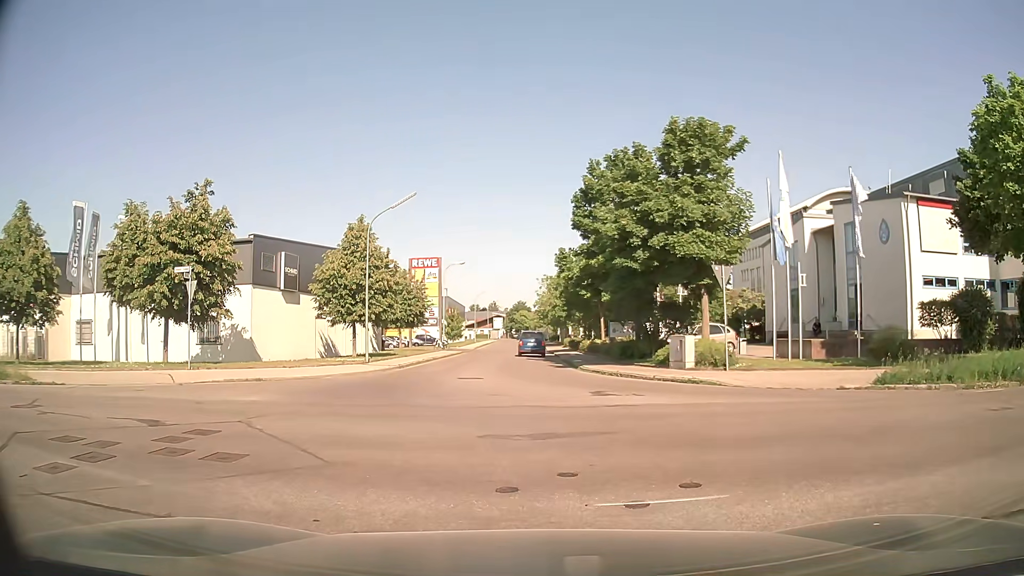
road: unclassified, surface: asphalt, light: Day
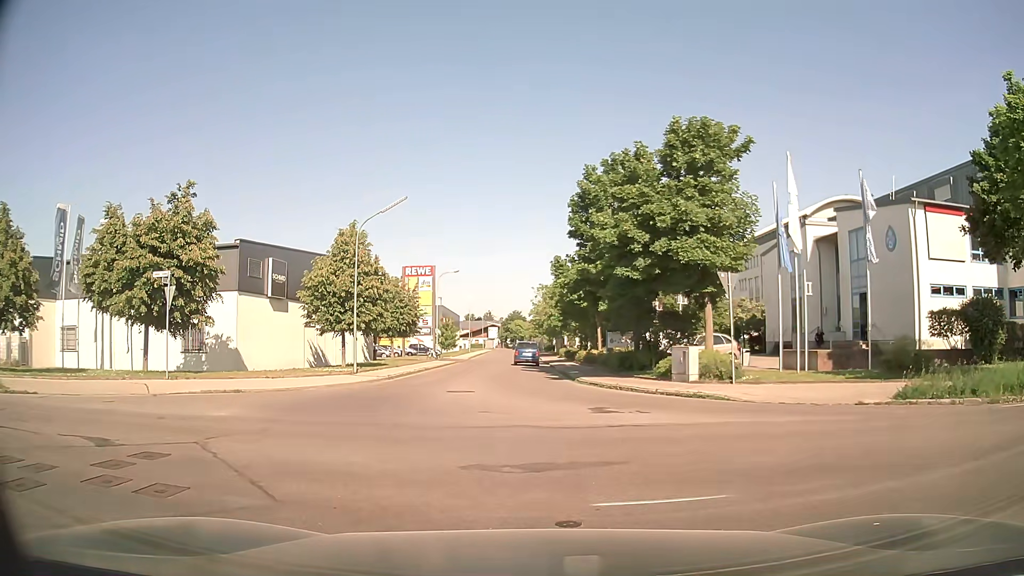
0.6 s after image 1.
(0.0, +1.4) m; 0°
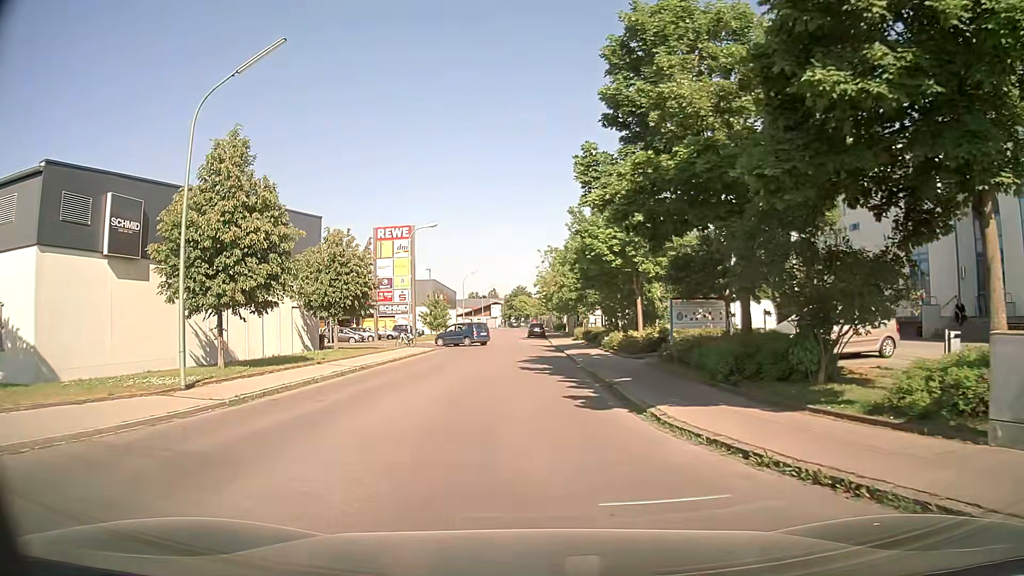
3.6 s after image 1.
(0.0, +16.1) m; 0°
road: residential
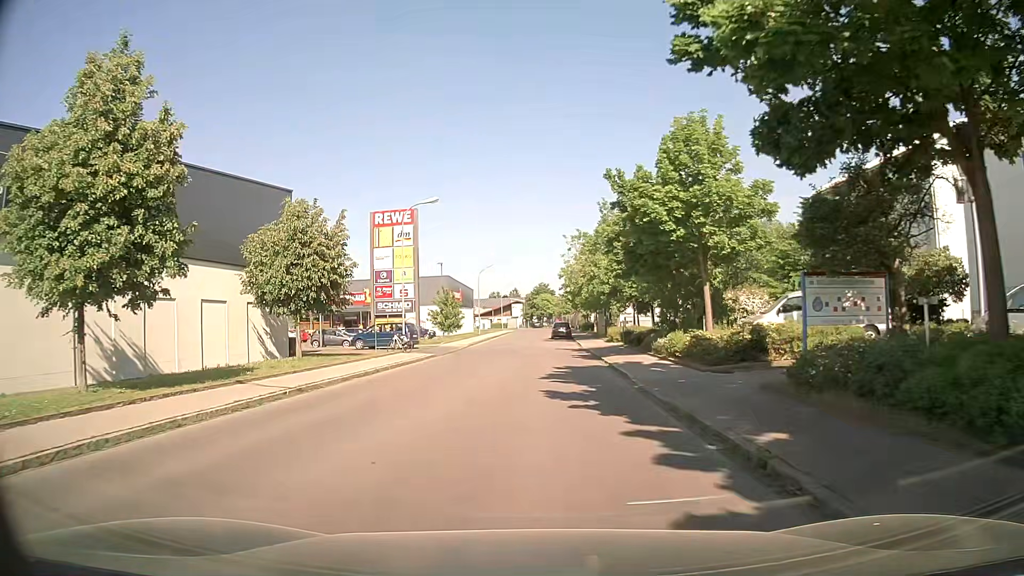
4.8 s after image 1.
(-0.2, +8.7) m; -3°
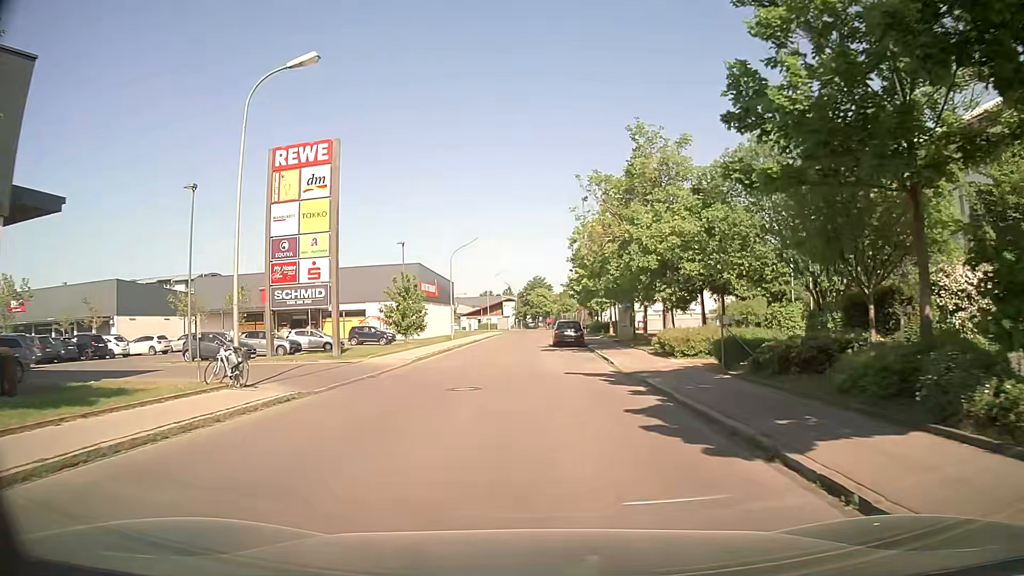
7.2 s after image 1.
(+0.2, +19.4) m; +2°
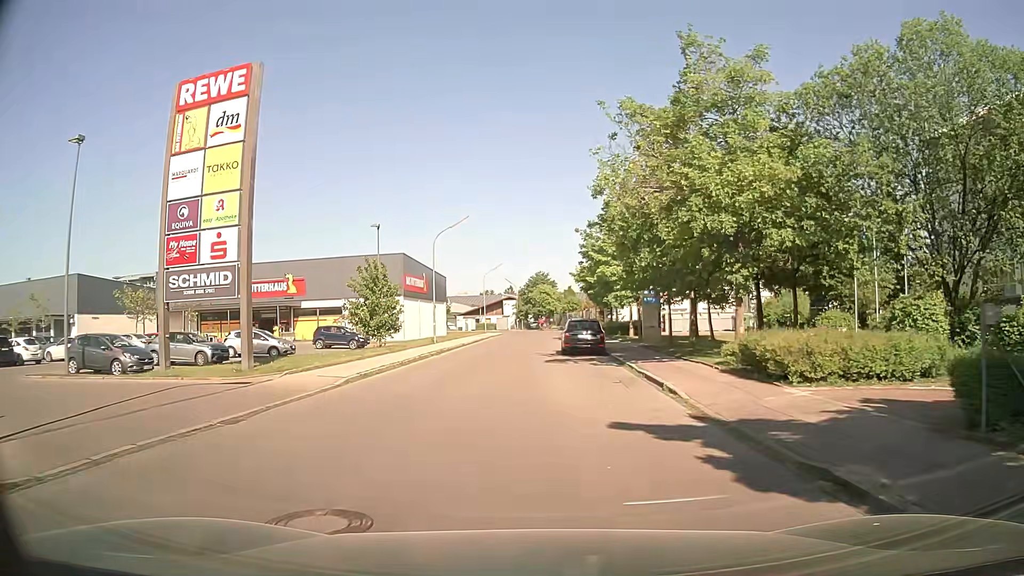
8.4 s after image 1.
(-0.1, +9.8) m; -1°
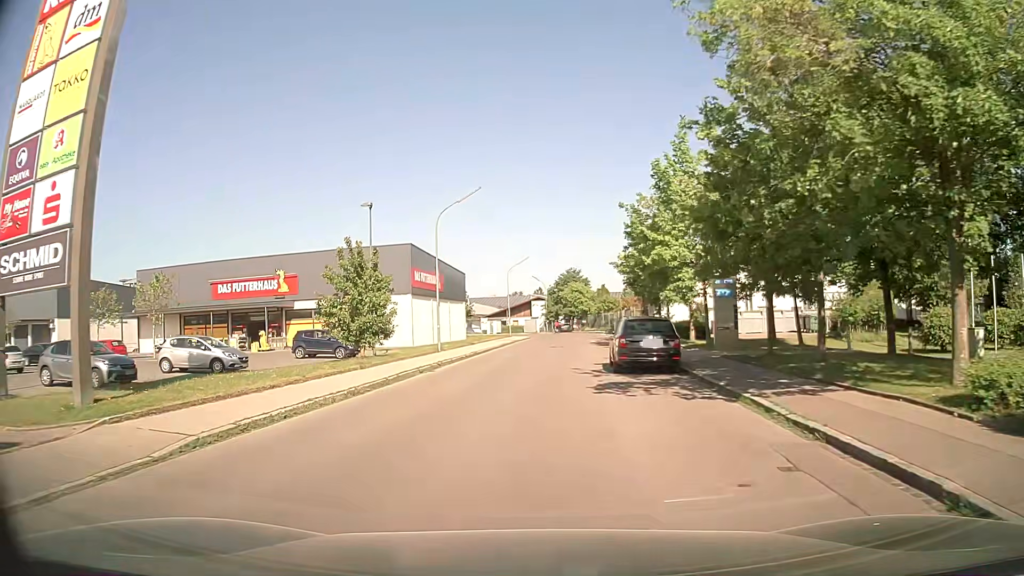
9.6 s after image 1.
(-0.2, +9.5) m; -3°
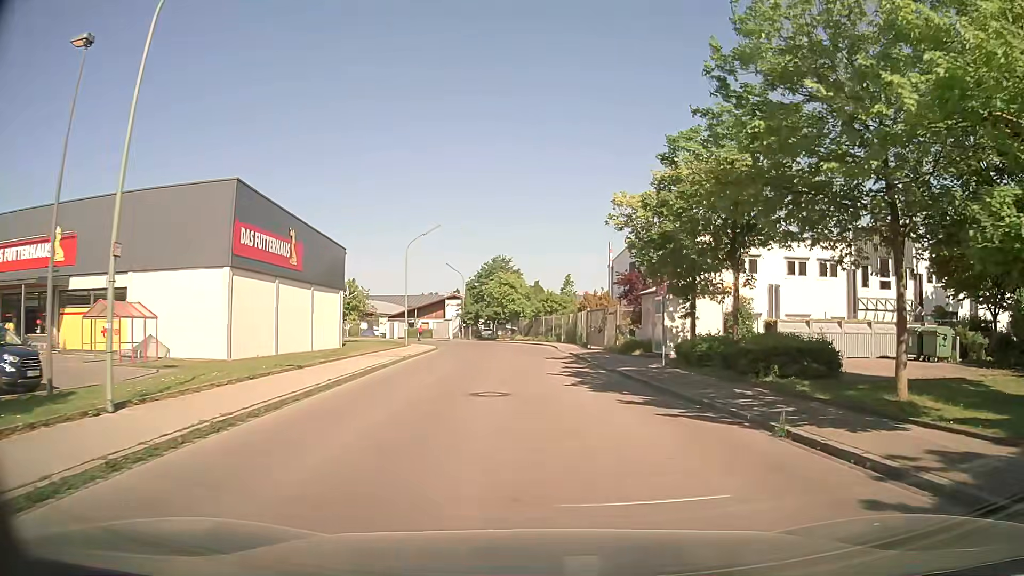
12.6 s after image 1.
(+0.2, +23.1) m; +7°
(0, +10) (0, +20) (0, +30) (0, +40) (-2, +50) (-4, +59) (-9, +68) (-16, +75) (-24, +81) (-33, +85) m
